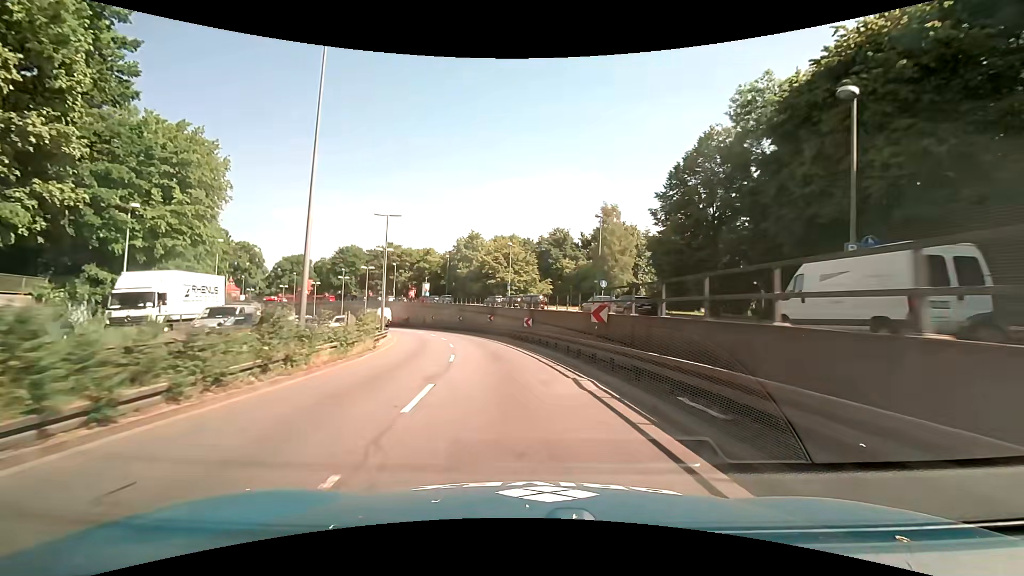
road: trunk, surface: asphalt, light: Day
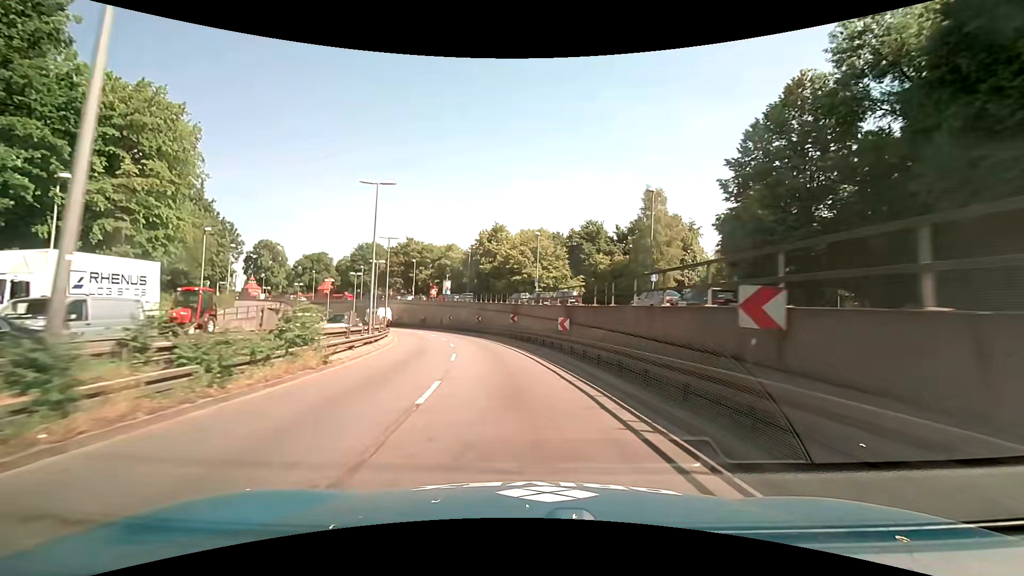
(-0.2, +8.4) m; -3°
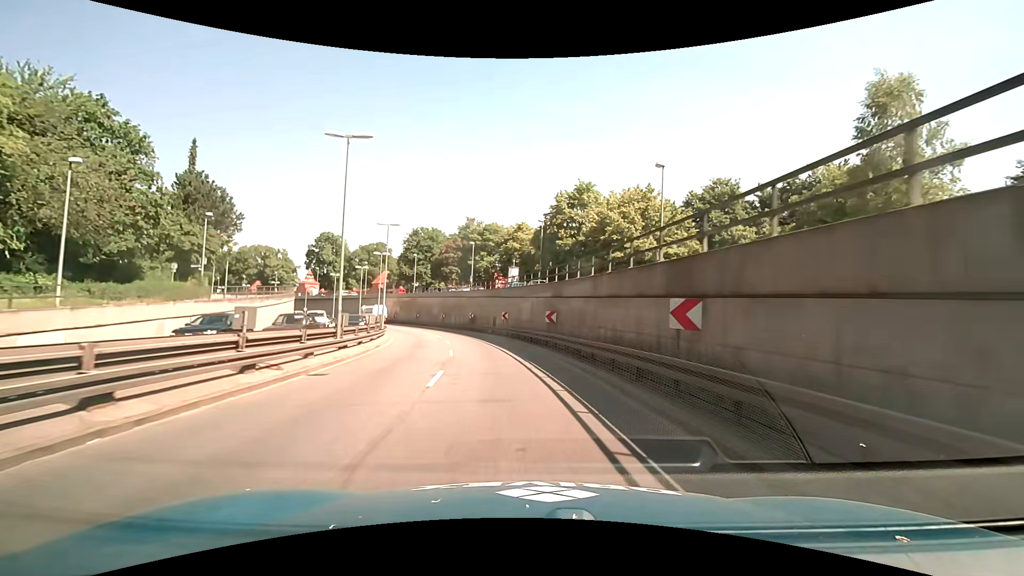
(-1.9, +25.4) m; -9°
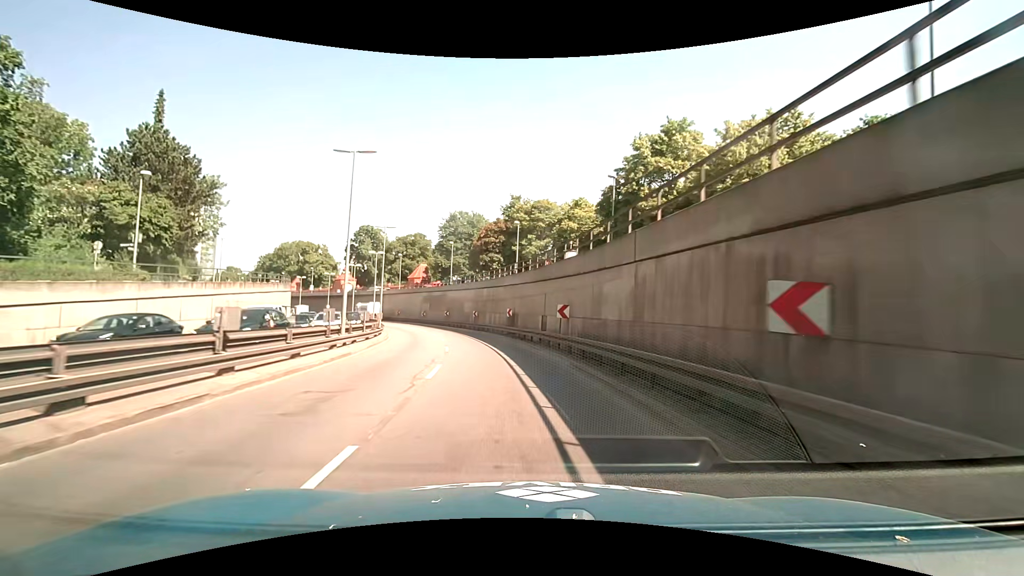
(-0.9, +17.1) m; -6°
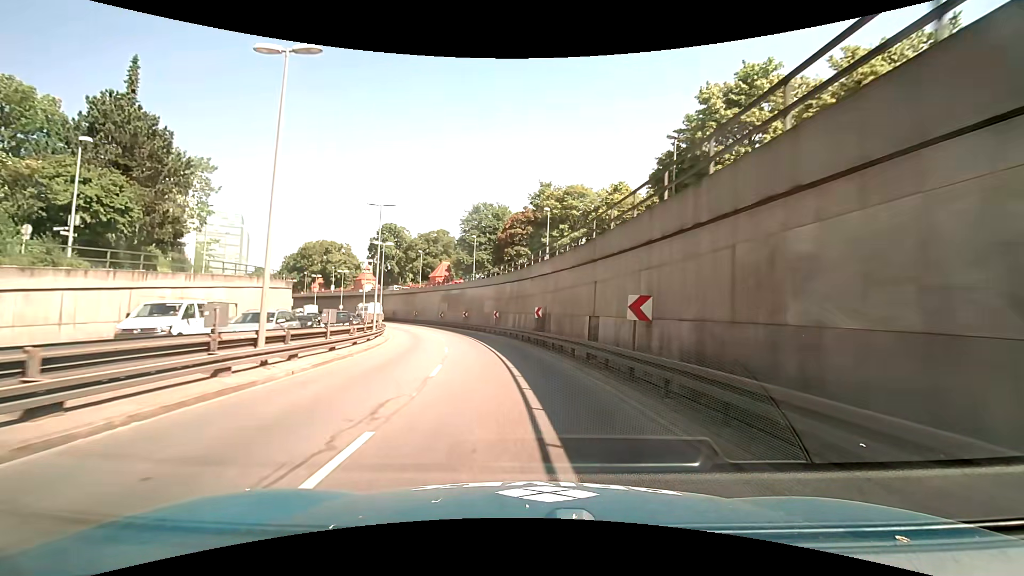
(-0.2, +8.6) m; -3°
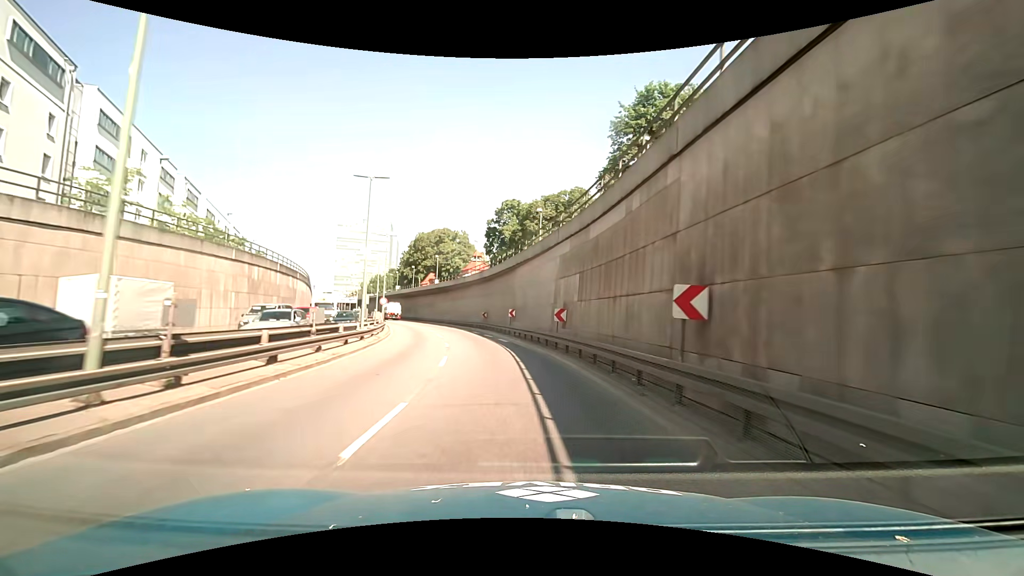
(-6.1, +43.2) m; -16°
